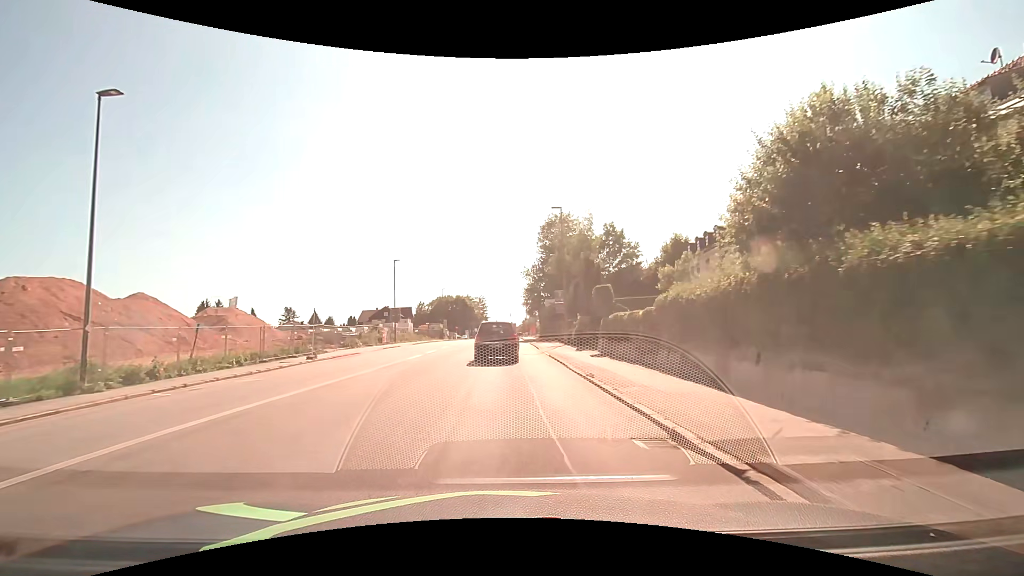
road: tertiary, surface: asphalt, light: Day
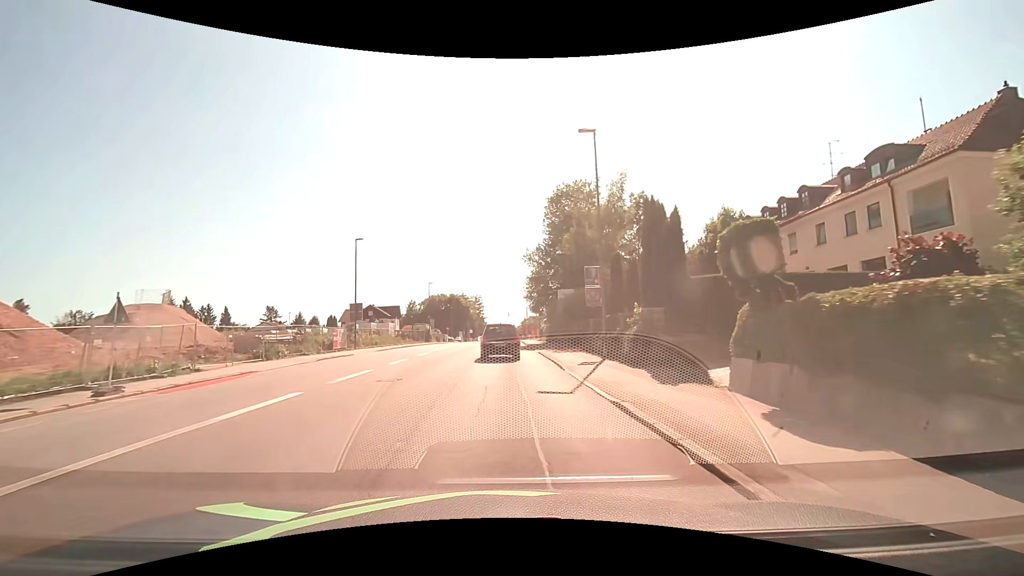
(0.0, +15.1) m; 0°
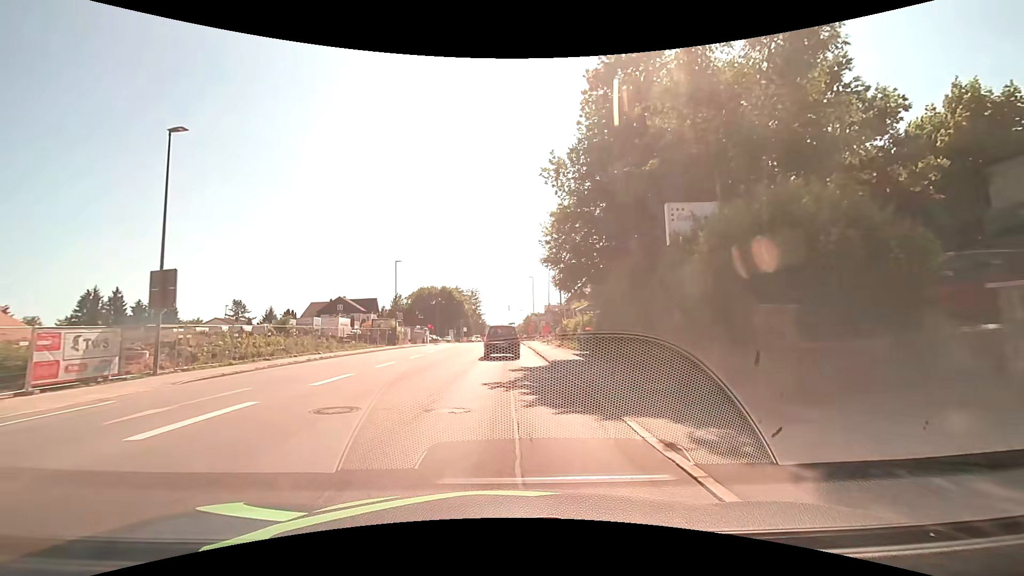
(0.0, +25.8) m; 0°
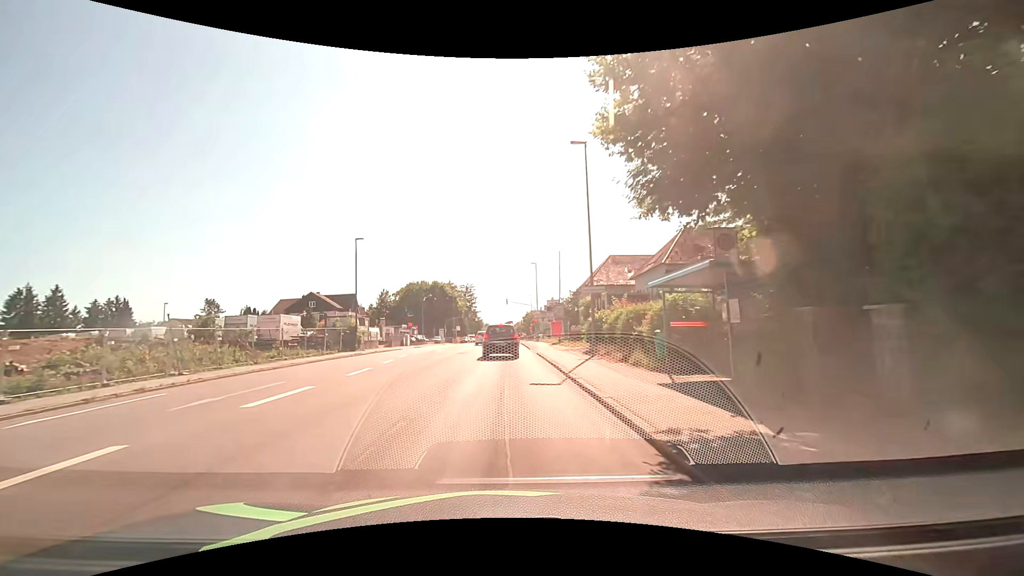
(0.0, +15.0) m; +1°
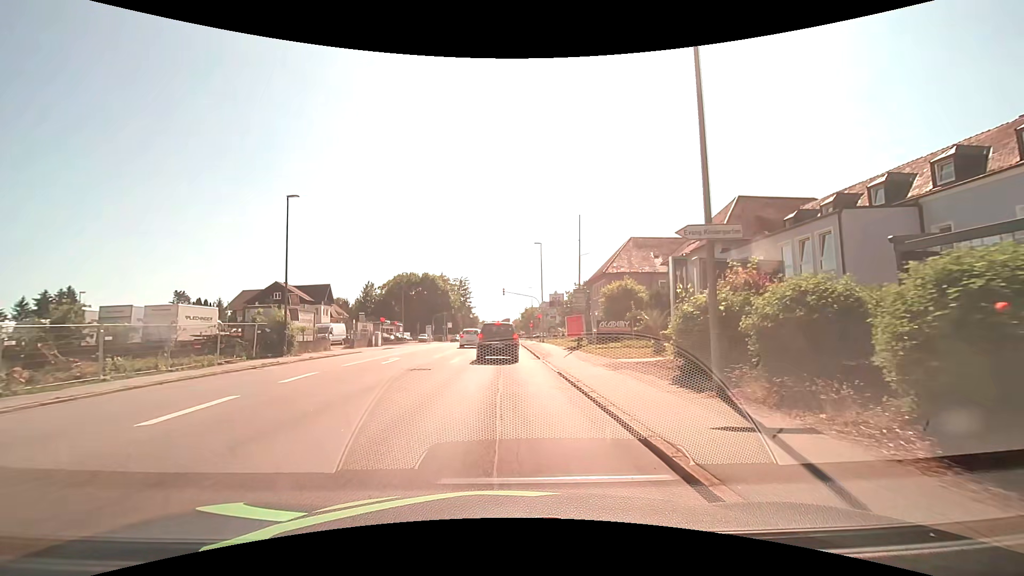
(-0.1, +13.6) m; 0°
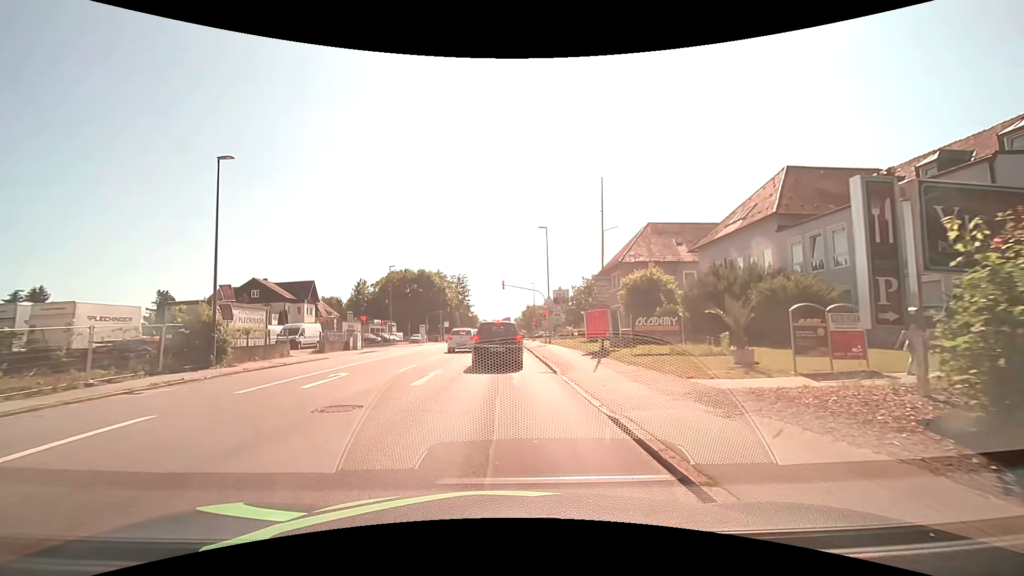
(0.0, +7.5) m; +1°
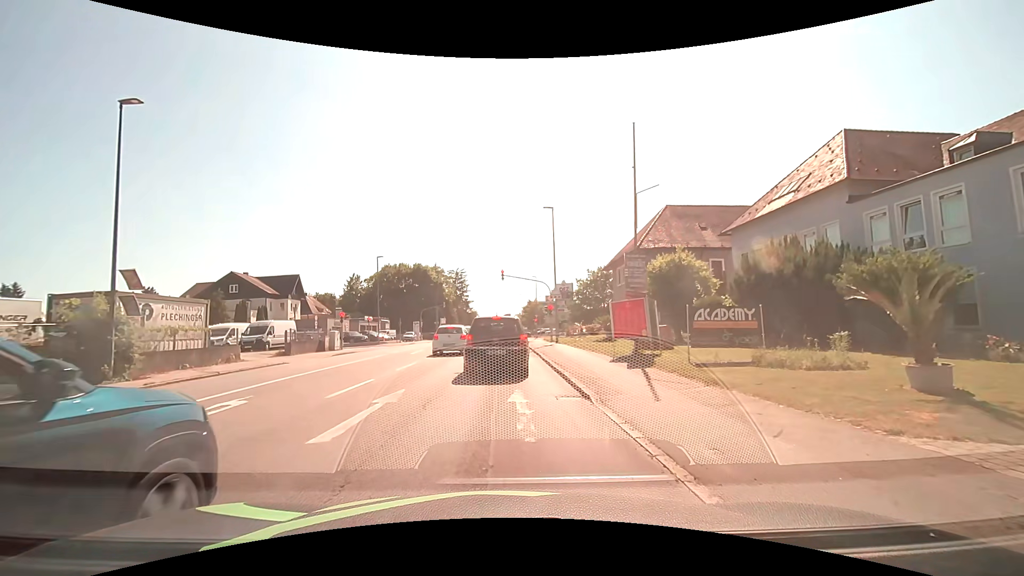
(-0.1, +5.9) m; 0°
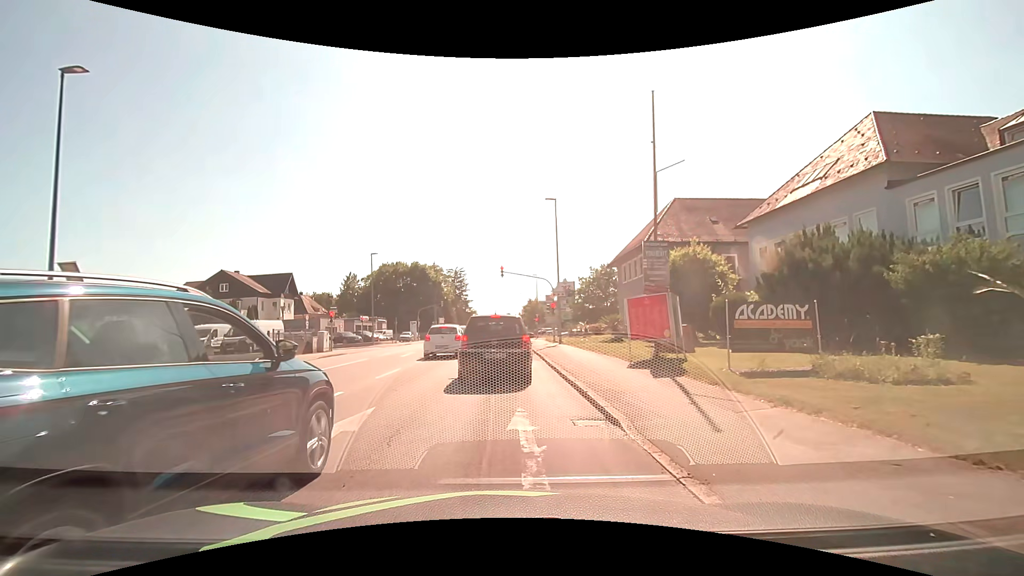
(0.0, +2.3) m; 0°
(0, +10) (0, +20) (0, +30) (0, +40) (-1, +50) (-1, +60) (-1, +70) (-1, +80) (-1, +90) (-2, +100) m
